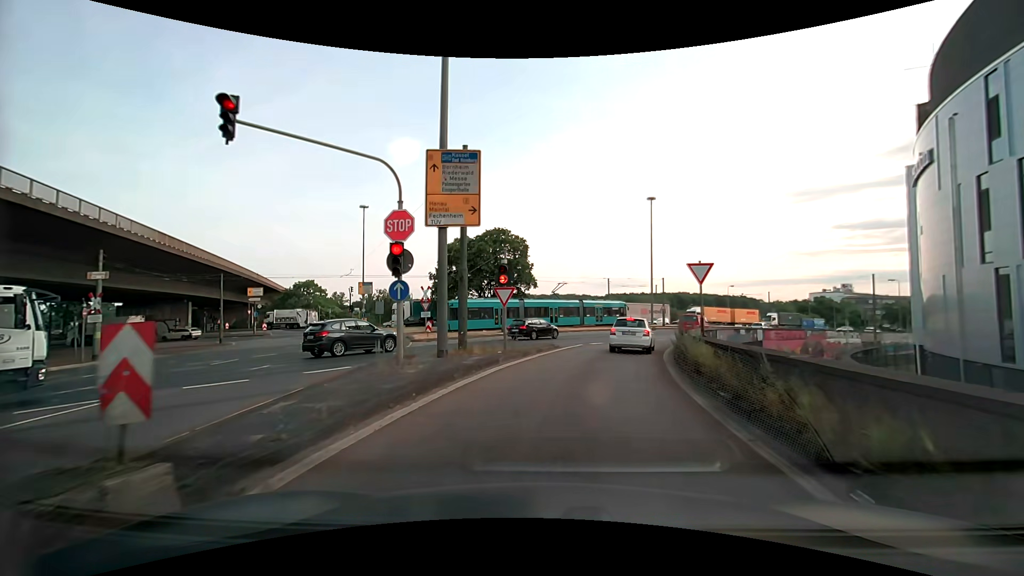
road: motorway_link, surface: asphalt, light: Day
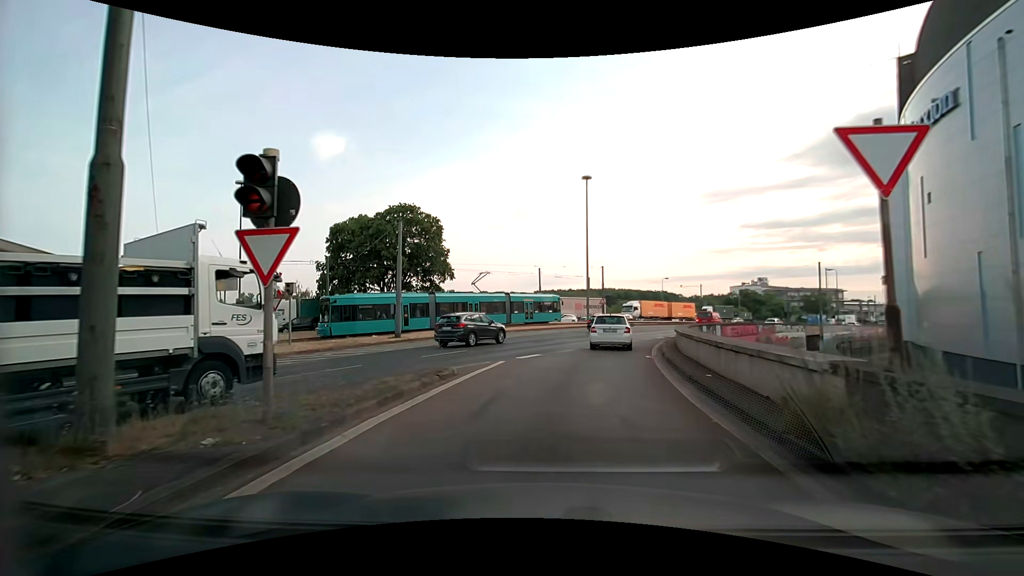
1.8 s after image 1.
(+0.9, +11.8) m; +8°
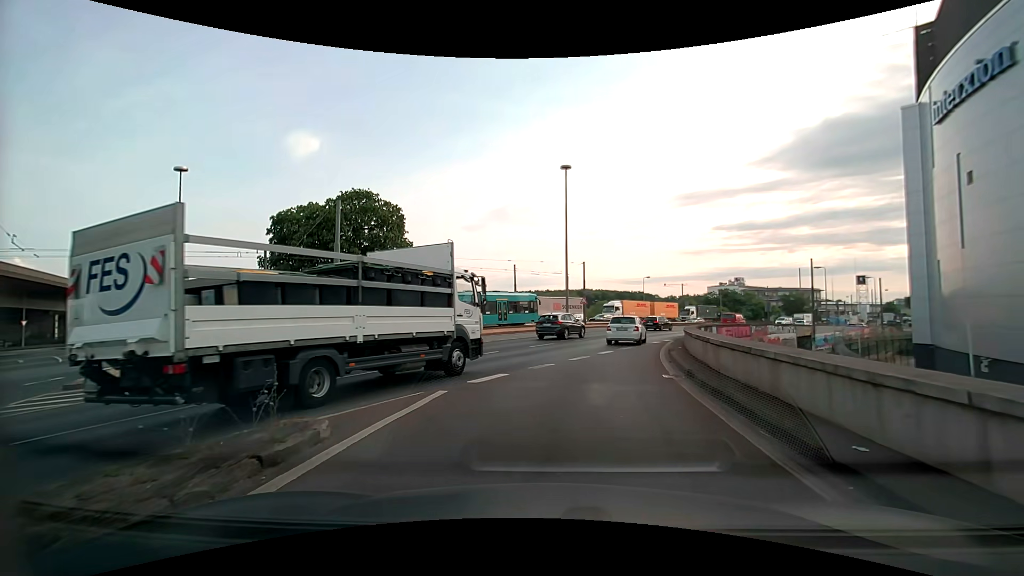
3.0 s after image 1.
(+0.2, +5.6) m; +2°
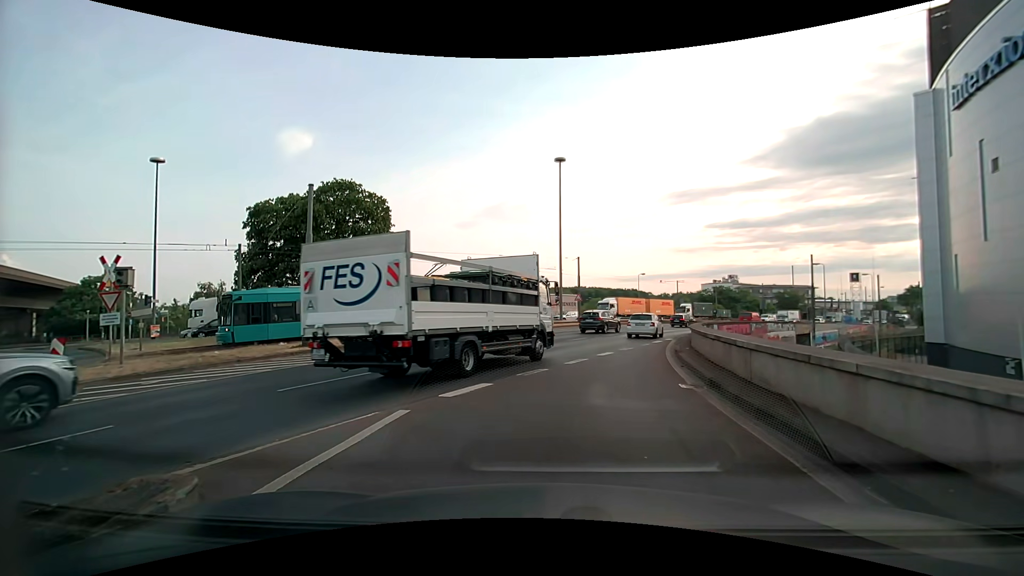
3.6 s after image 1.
(+0.1, +2.0) m; +2°
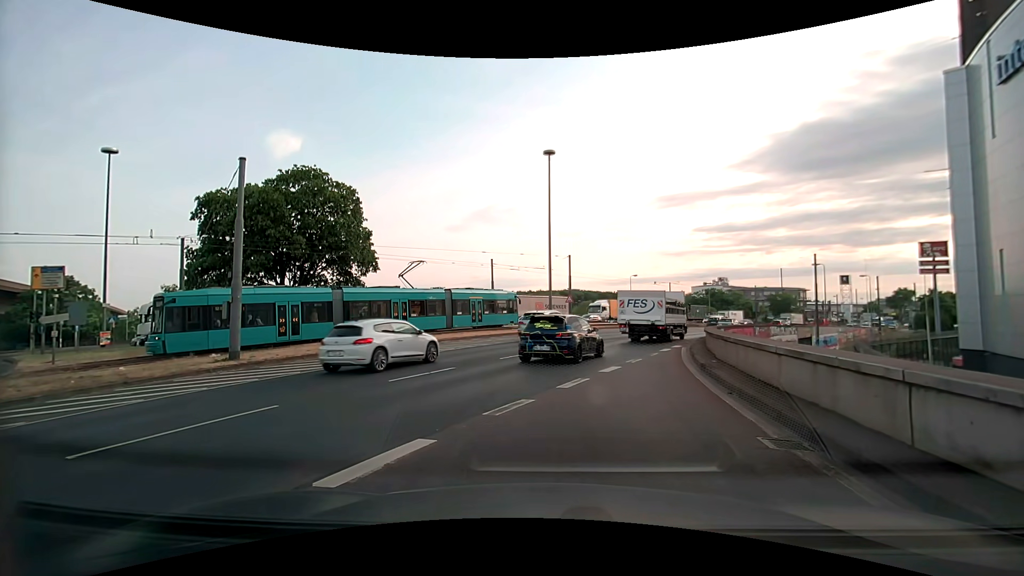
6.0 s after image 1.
(+0.1, +4.0) m; +2°
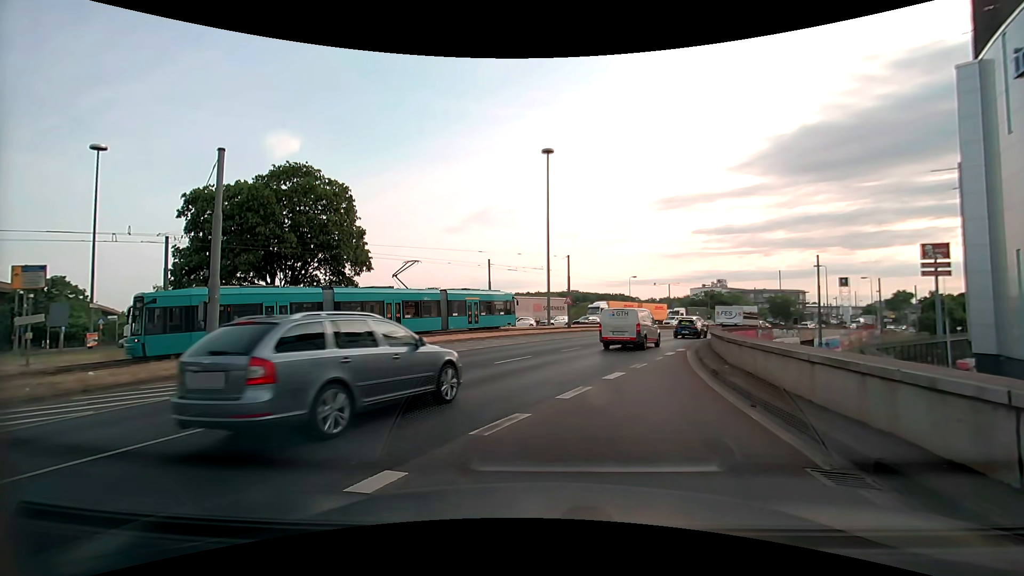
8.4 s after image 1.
(0.0, +1.1) m; 0°
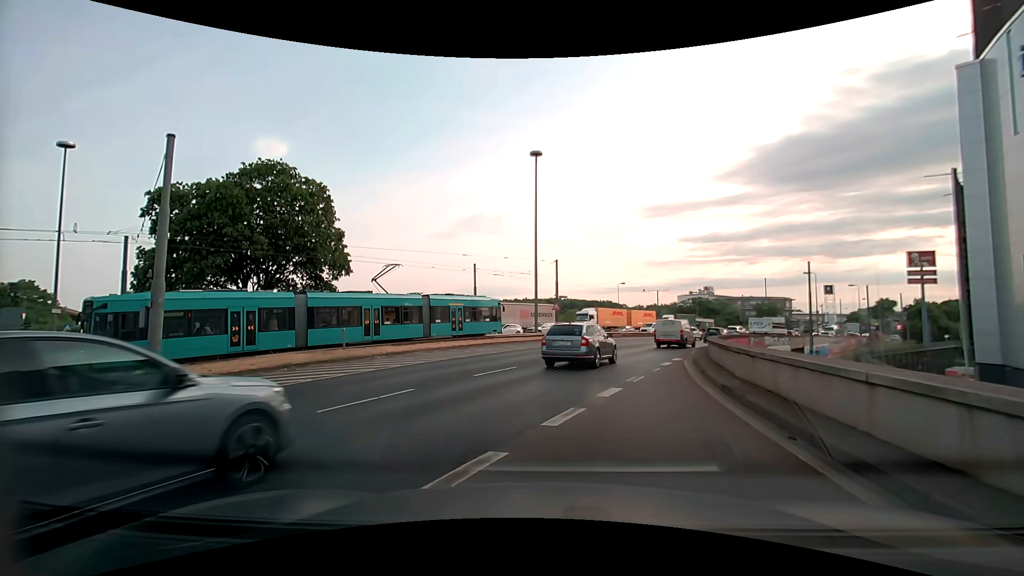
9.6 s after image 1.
(0.0, +2.0) m; -1°
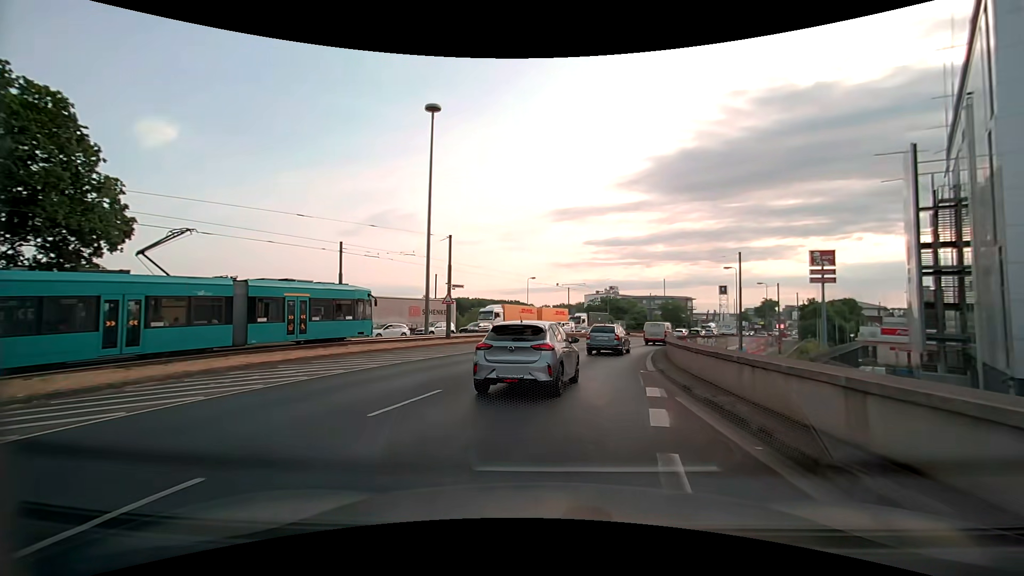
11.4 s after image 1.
(+1.2, +12.4) m; +12°
(0, +10) (+2, +20) (+4, +30) (+7, +39) (+11, +48) (+15, +58) (+19, +66) (+24, +75) (+29, +84) (+34, +92) m
